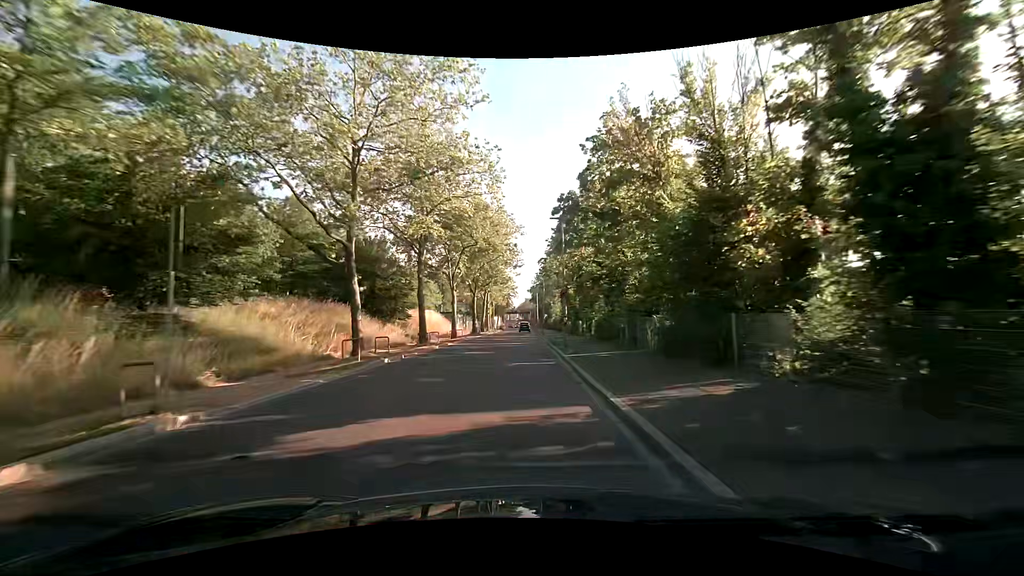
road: tertiary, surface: asphalt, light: Day
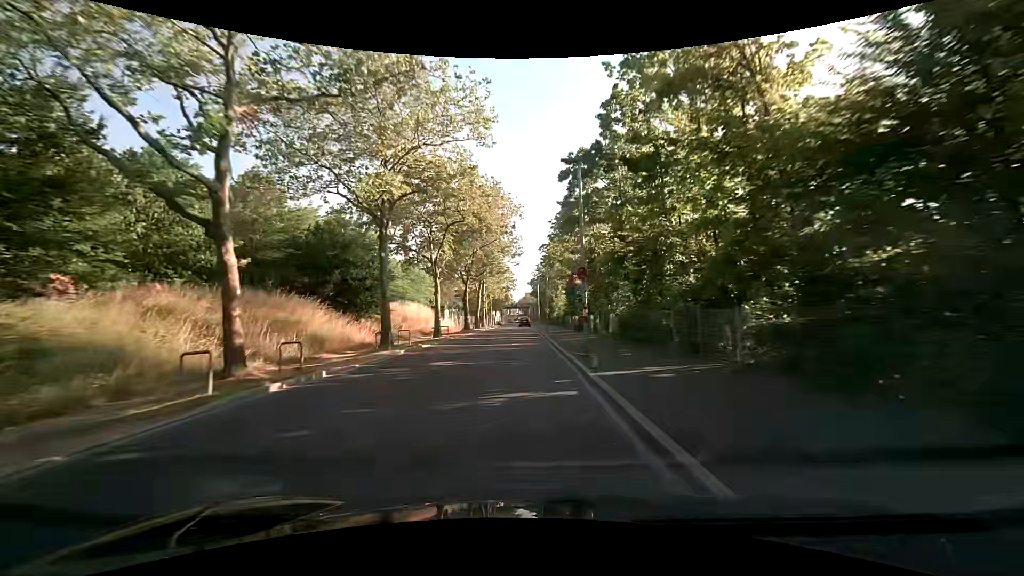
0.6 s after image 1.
(+0.1, +7.8) m; +1°
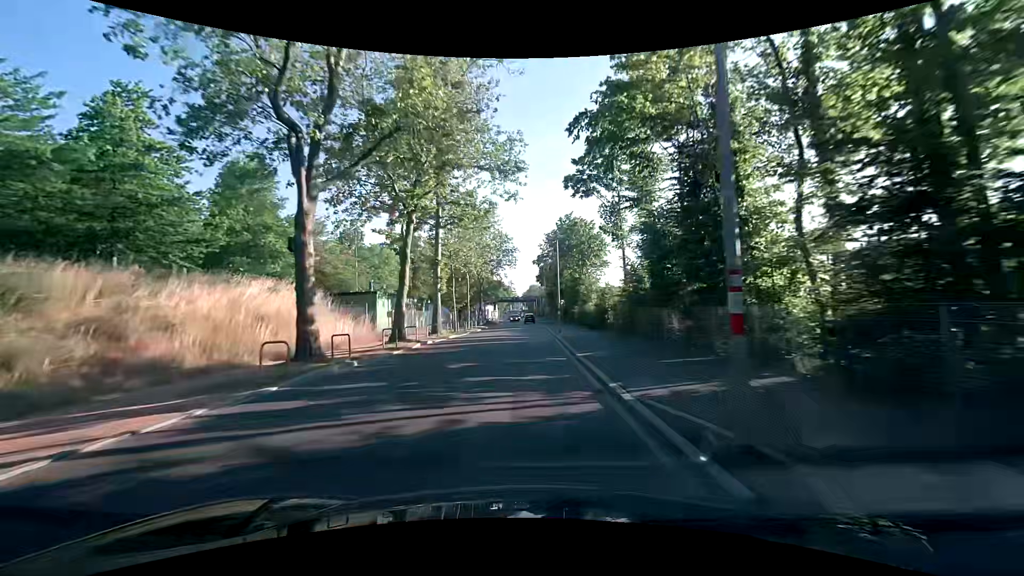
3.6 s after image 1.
(-0.3, +38.1) m; 0°
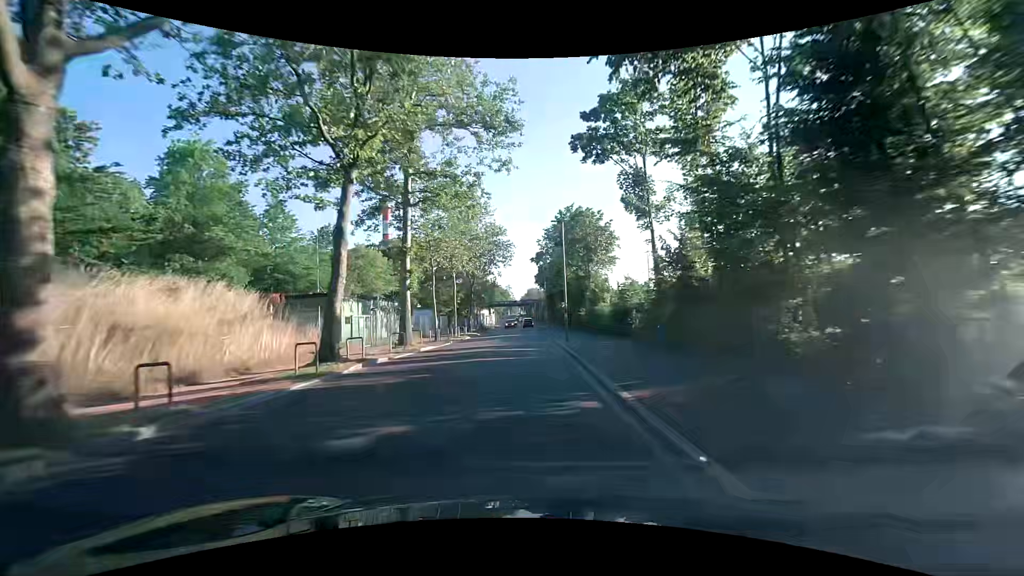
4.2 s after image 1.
(0.0, +7.5) m; 0°
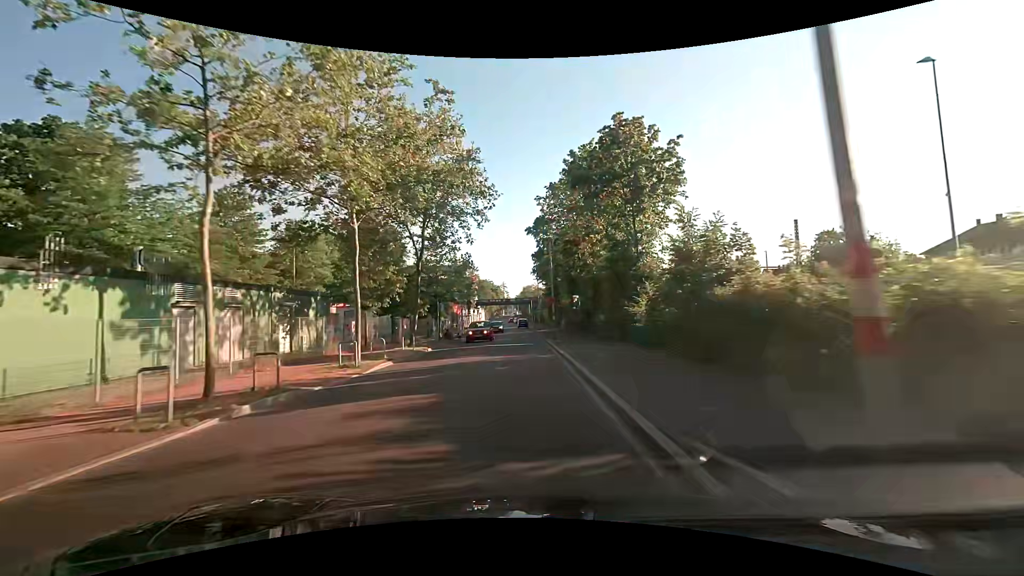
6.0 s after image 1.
(+0.1, +22.6) m; 0°
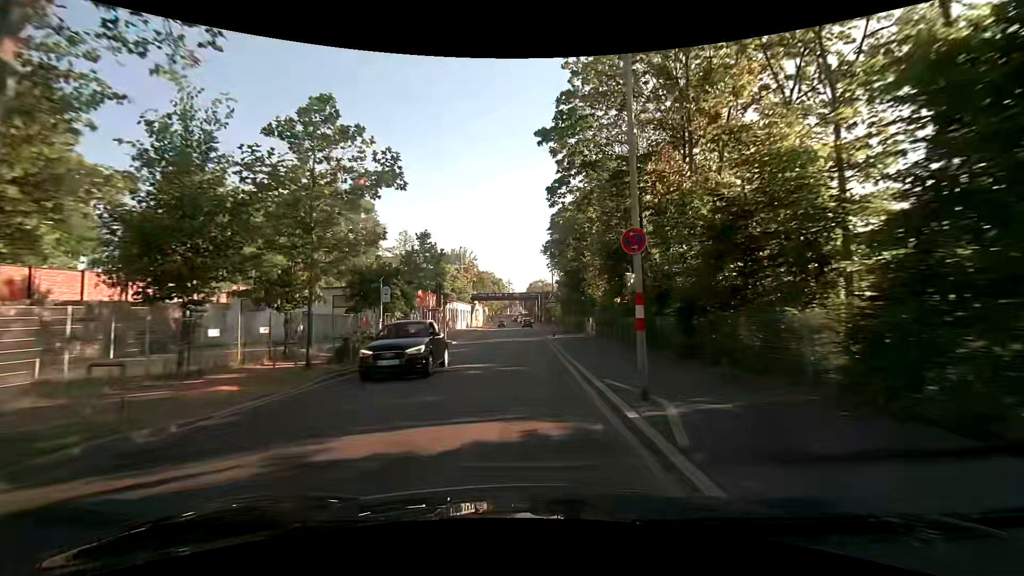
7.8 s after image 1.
(+0.1, +22.2) m; 0°
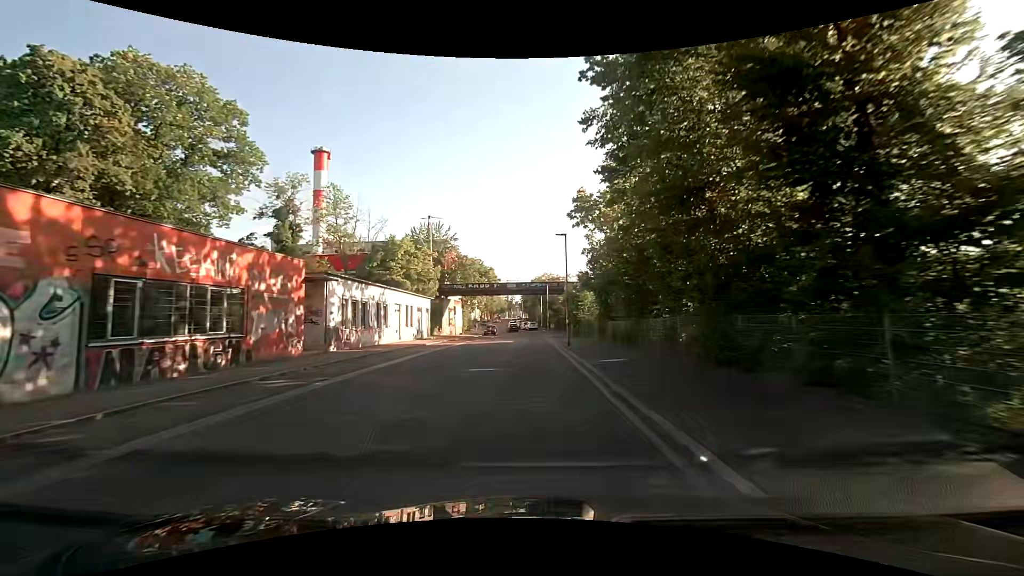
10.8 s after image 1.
(-0.6, +36.6) m; 0°
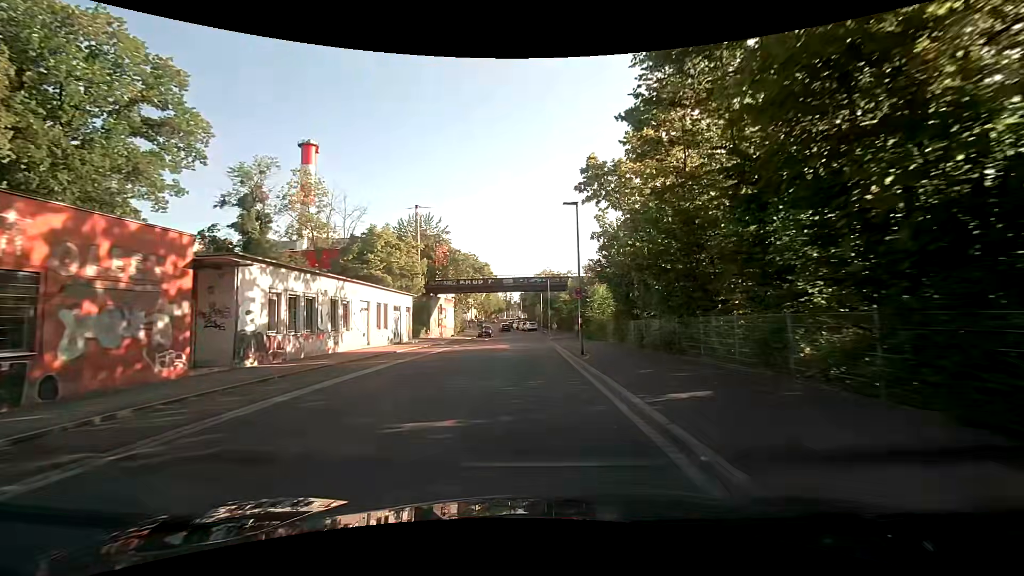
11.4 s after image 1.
(0.0, +7.3) m; 0°
(0, +10) (0, +20) (0, +30) (0, +40) (0, +50) (0, +60) (0, +70) (-1, +80) (-3, +90) (-5, +100) m
